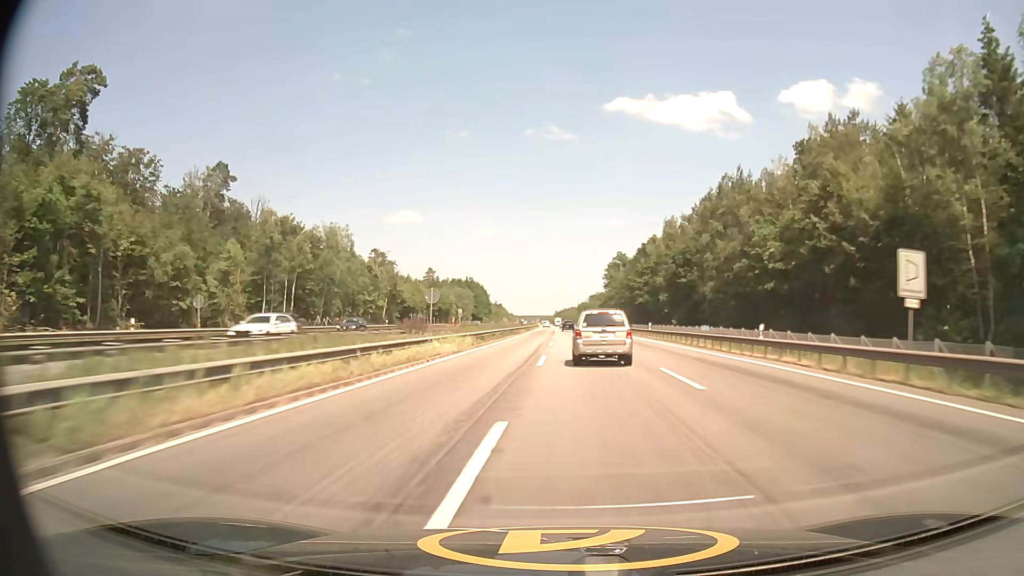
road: motorway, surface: asphalt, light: Day
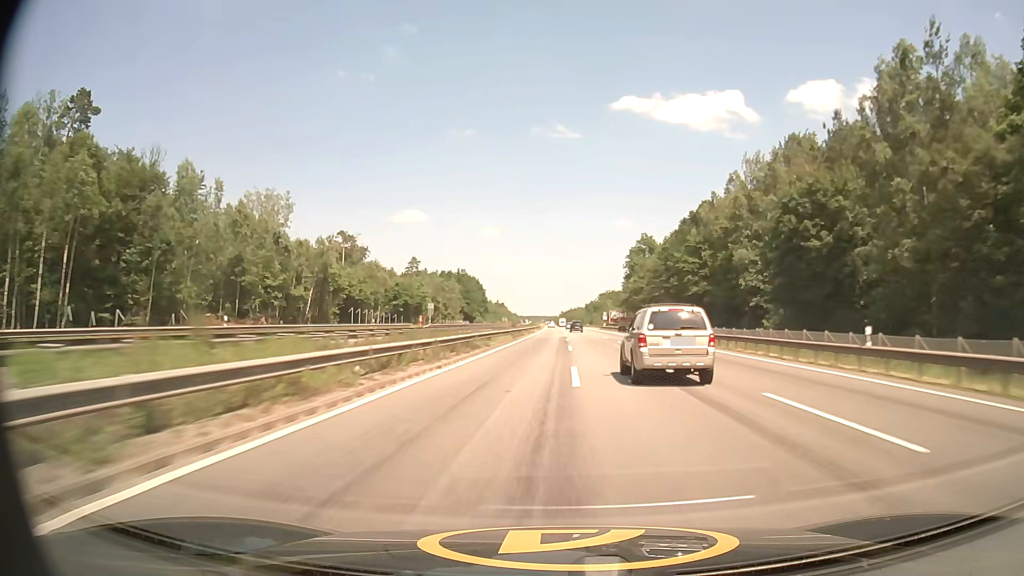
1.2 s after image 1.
(-0.3, +42.9) m; -1°
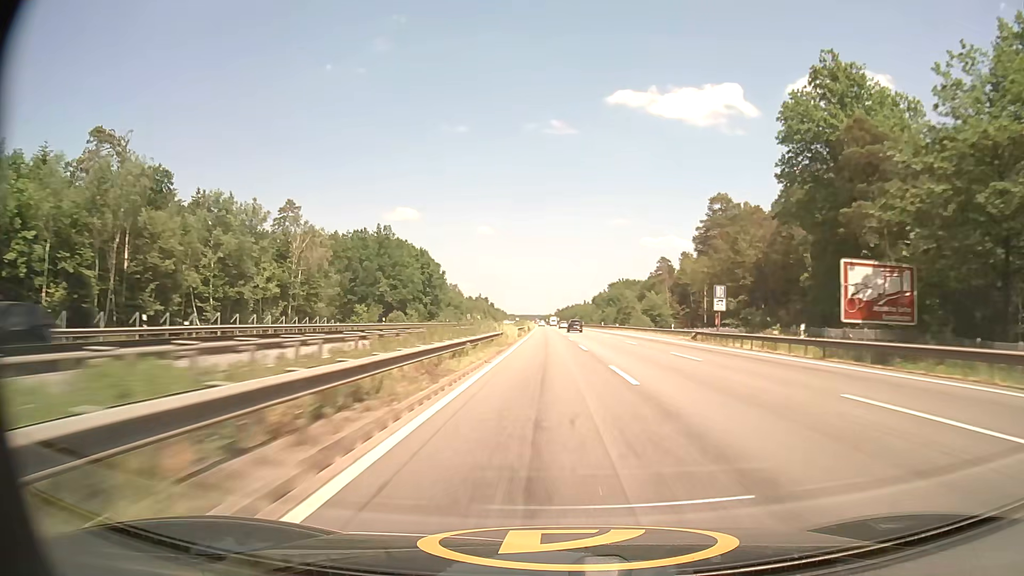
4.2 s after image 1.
(+0.2, +108.2) m; +1°
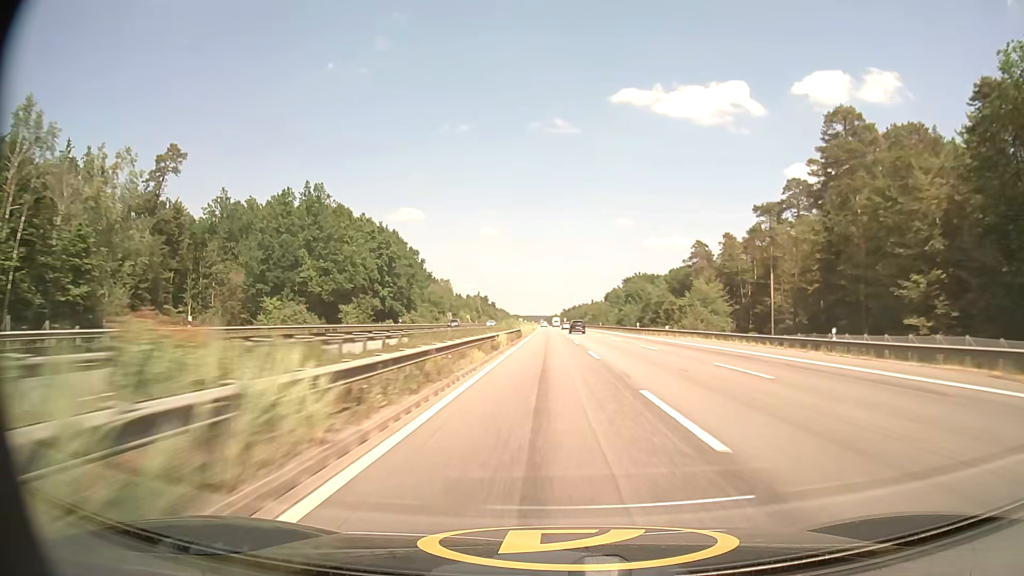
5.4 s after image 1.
(-0.2, +43.5) m; 0°
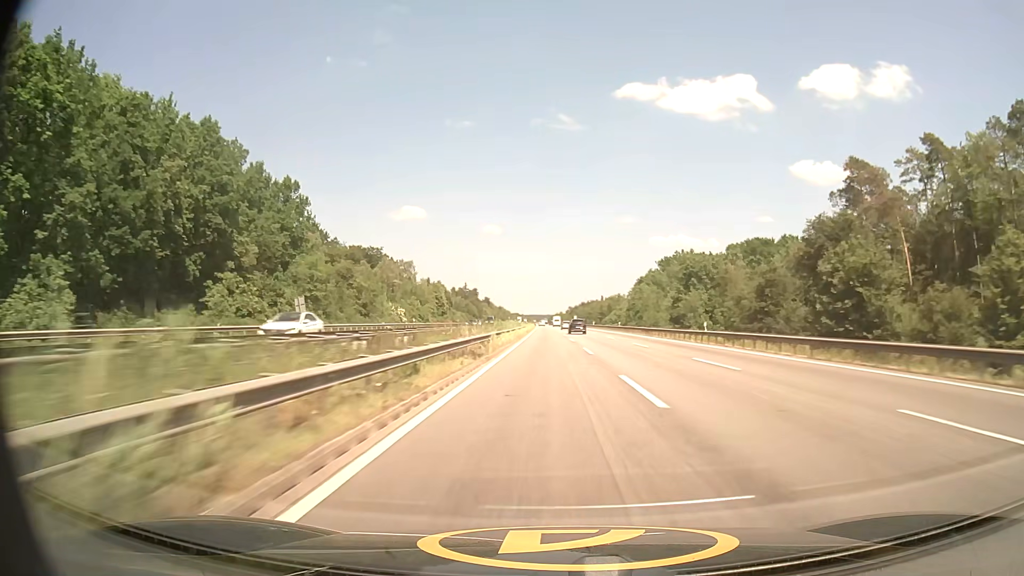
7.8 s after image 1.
(-0.3, +86.8) m; 0°
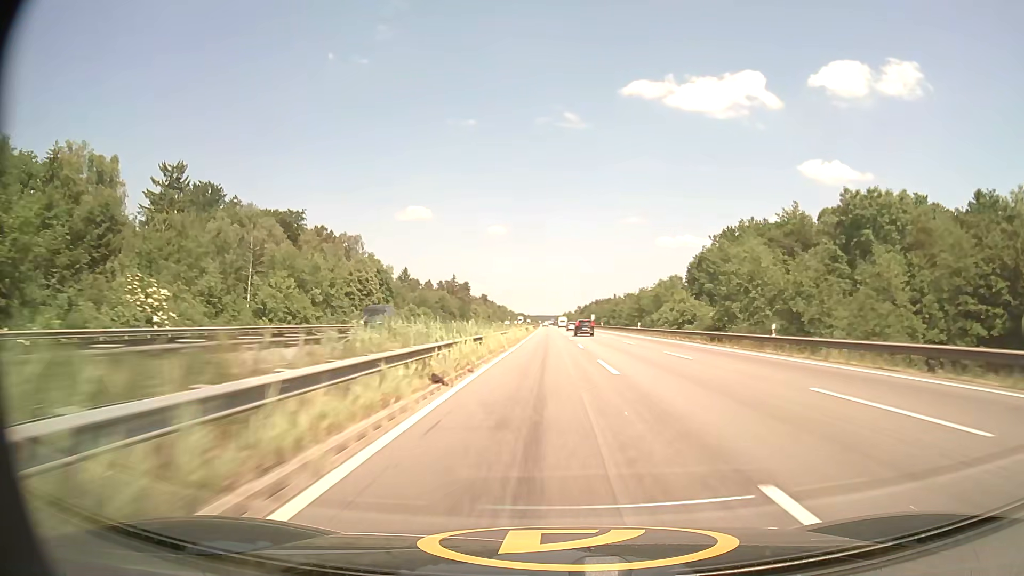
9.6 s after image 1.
(-0.3, +65.2) m; 0°
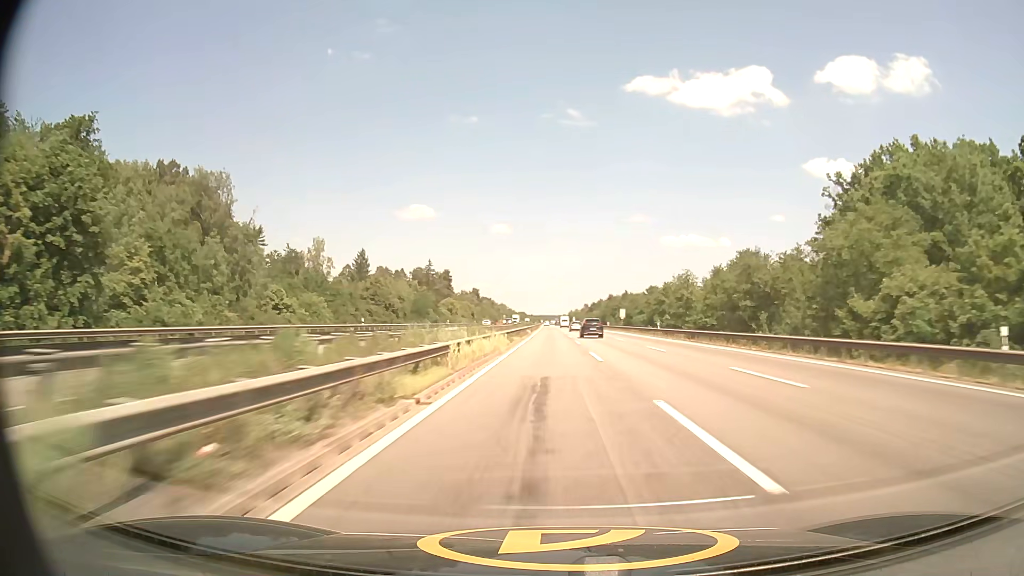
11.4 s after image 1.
(-0.3, +65.2) m; 0°
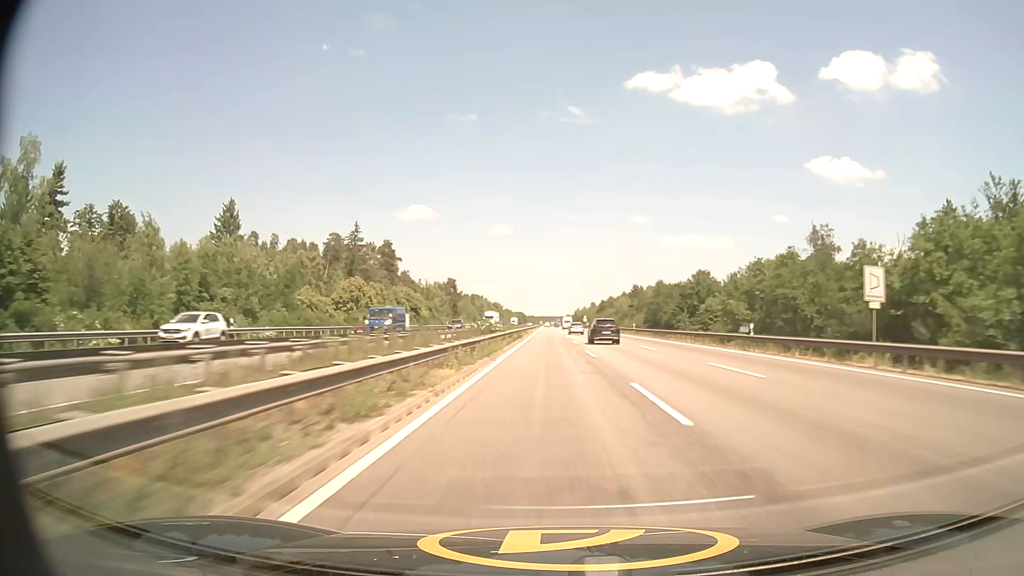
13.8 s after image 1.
(-0.1, +86.4) m; 0°
(0, +10) (0, +20) (0, +30) (0, +40) (0, +50) (0, +60) (0, +70) (0, +80) (0, +90) (-1, +100) m
